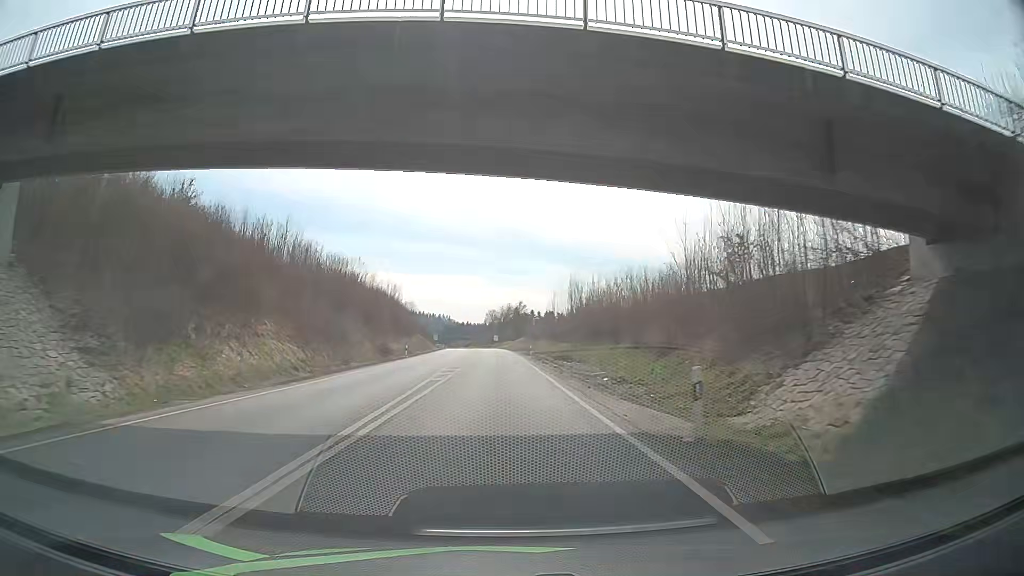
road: primary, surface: asphalt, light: Day
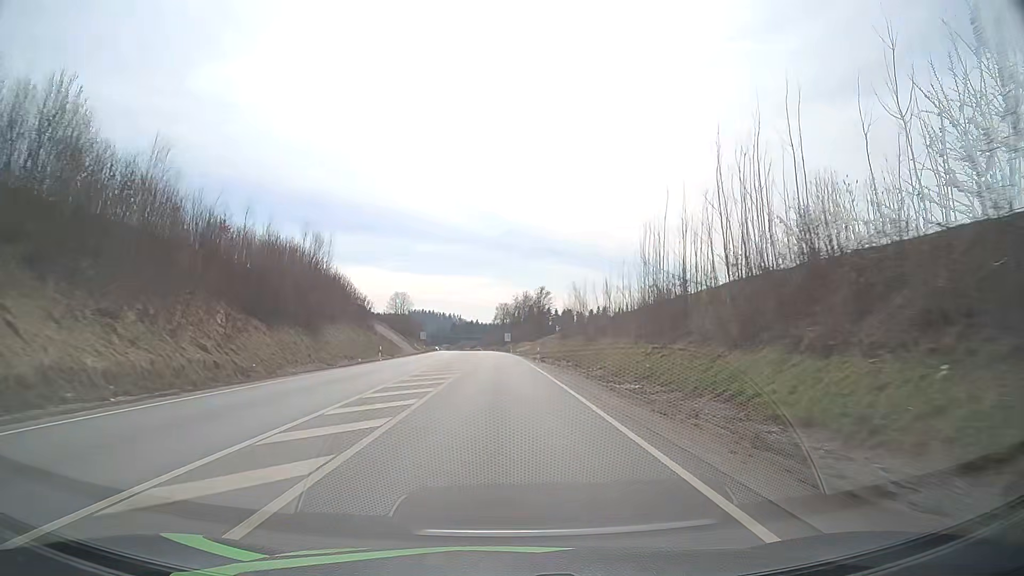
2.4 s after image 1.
(-0.8, +57.9) m; -1°
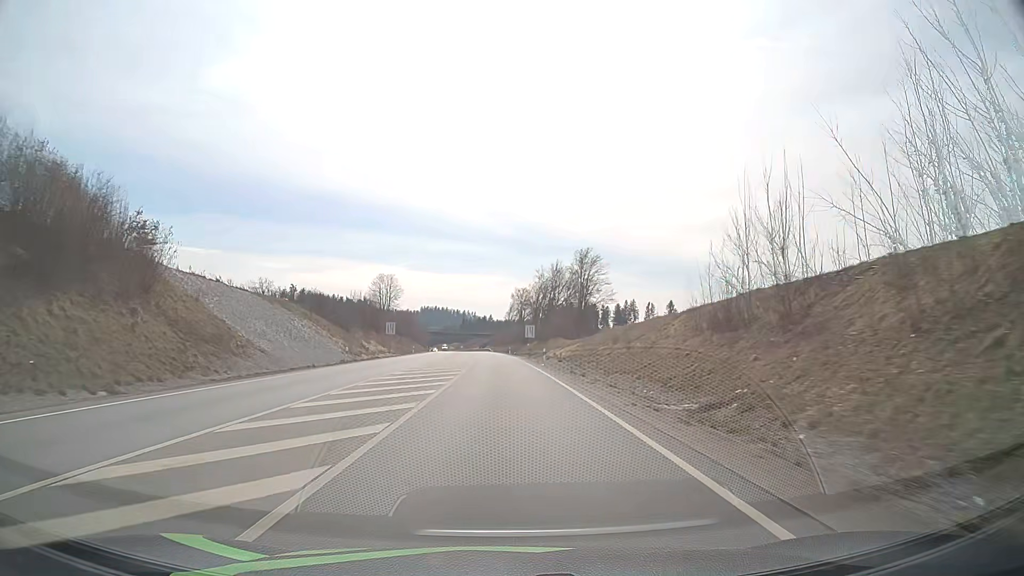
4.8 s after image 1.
(-0.5, +57.2) m; -1°
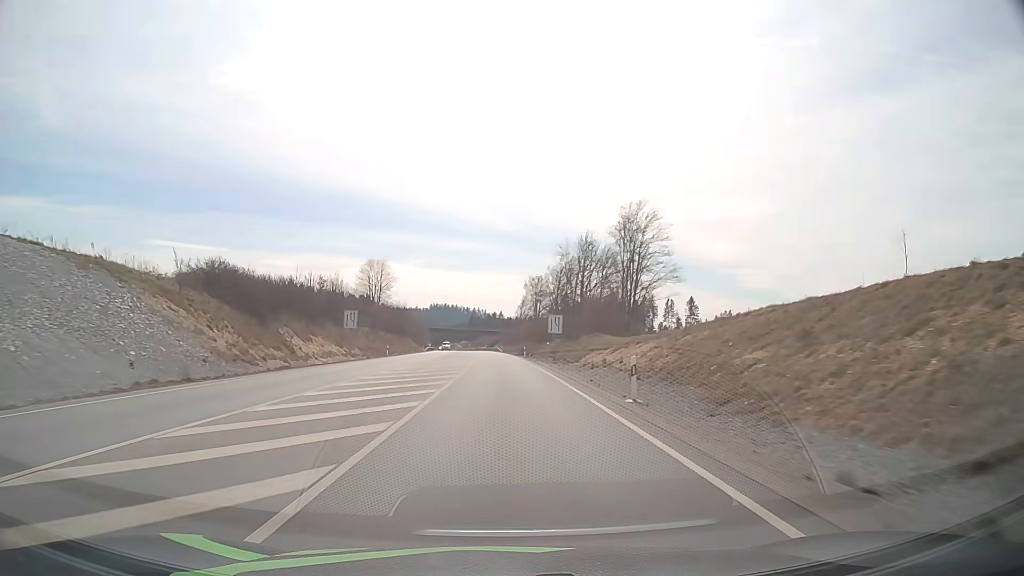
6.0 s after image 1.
(-0.2, +28.2) m; -1°
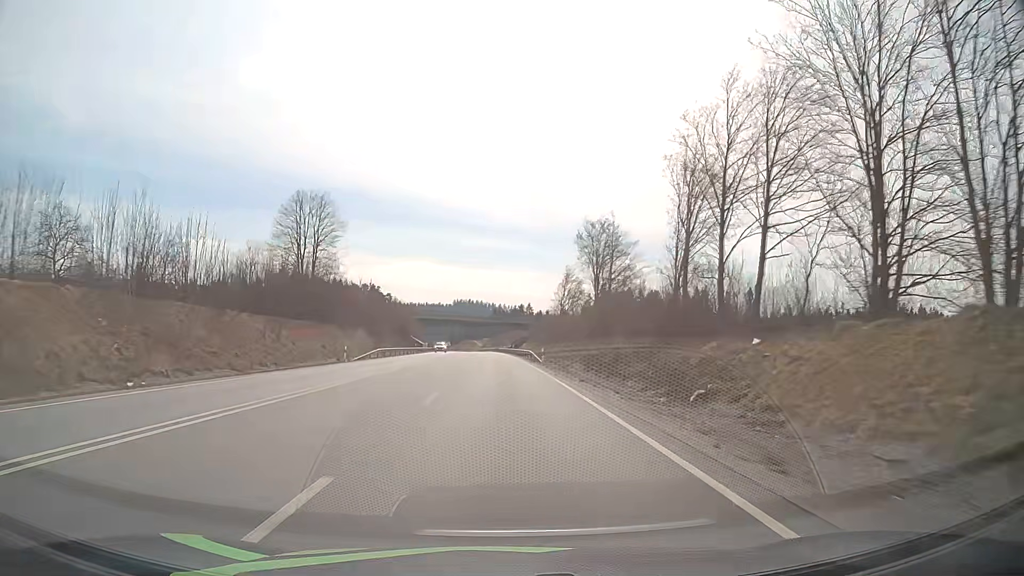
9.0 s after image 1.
(-1.3, +70.1) m; -2°
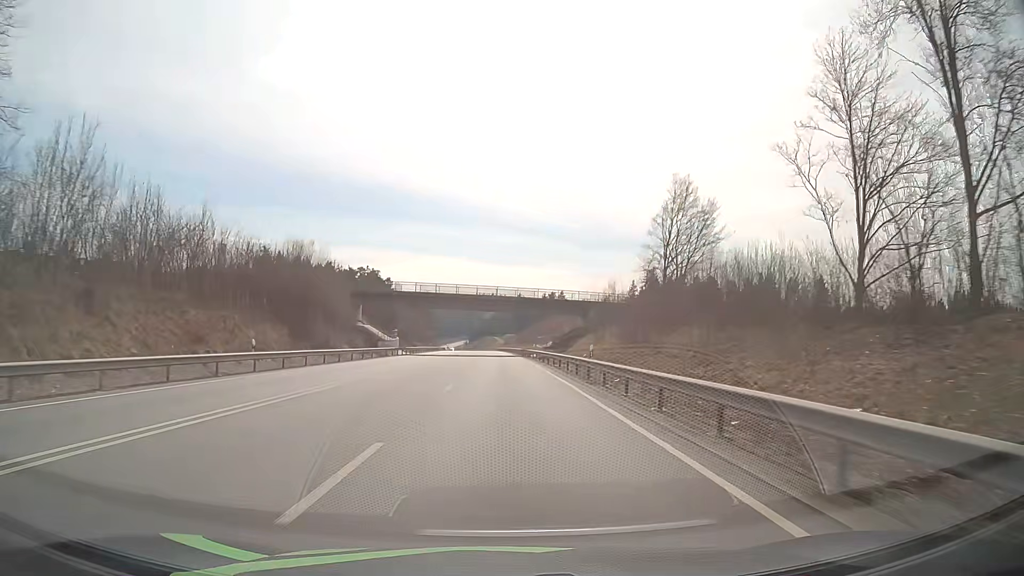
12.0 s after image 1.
(-1.1, +69.2) m; -2°
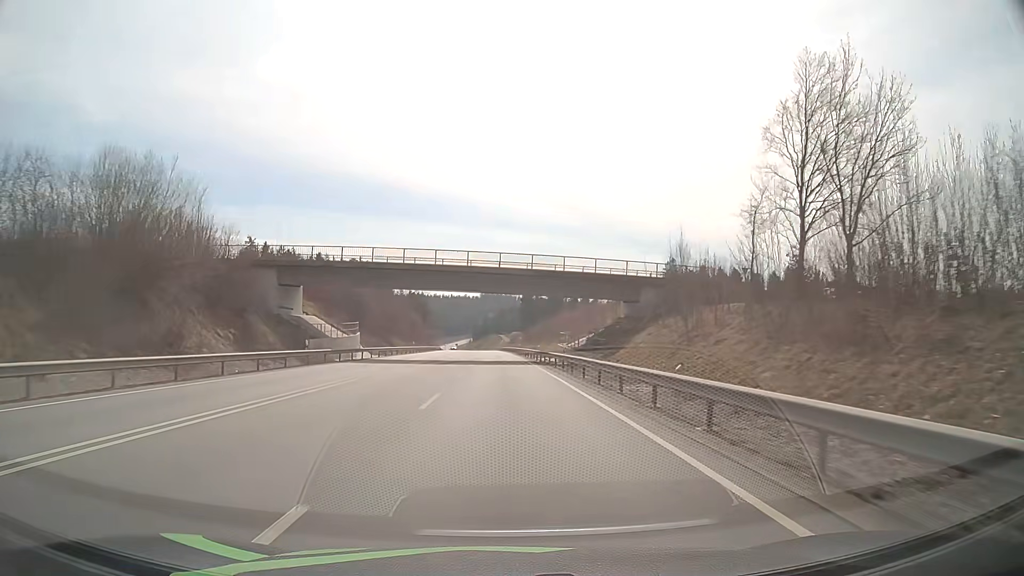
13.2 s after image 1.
(-0.1, +27.4) m; 0°
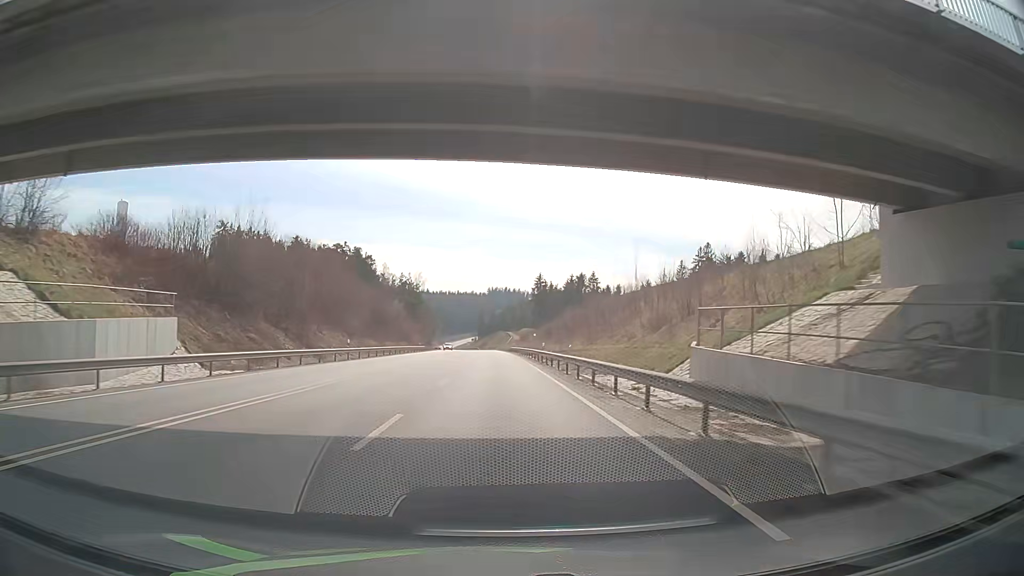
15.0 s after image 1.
(-0.2, +40.7) m; -1°
(0, +10) (0, +20) (0, +30) (0, +40) (-1, +50) (-1, +60) (-1, +70) (-1, +80) (-2, +90) (-2, +100) m
